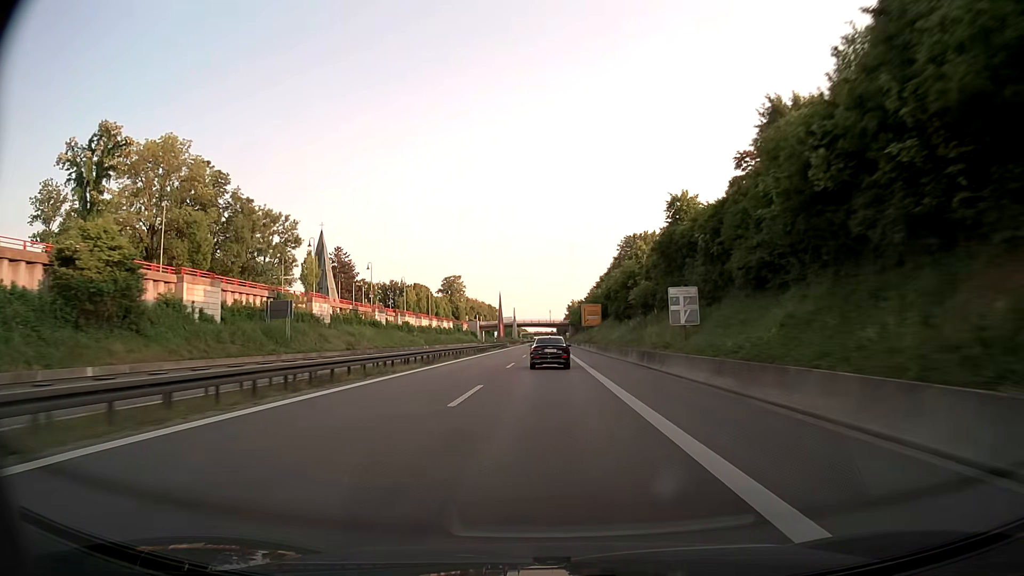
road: trunk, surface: asphalt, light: Day
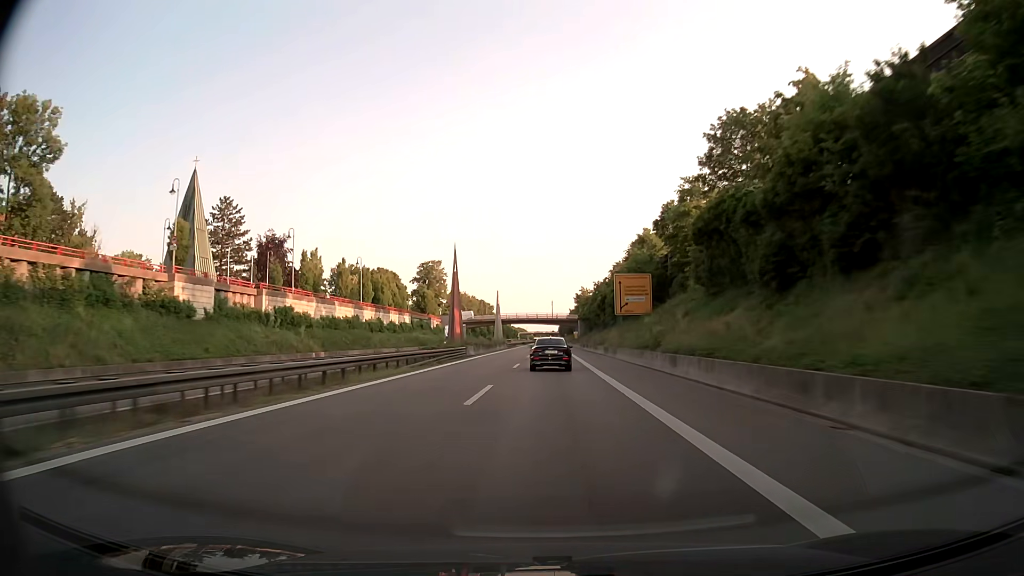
(0.0, +53.6) m; 0°
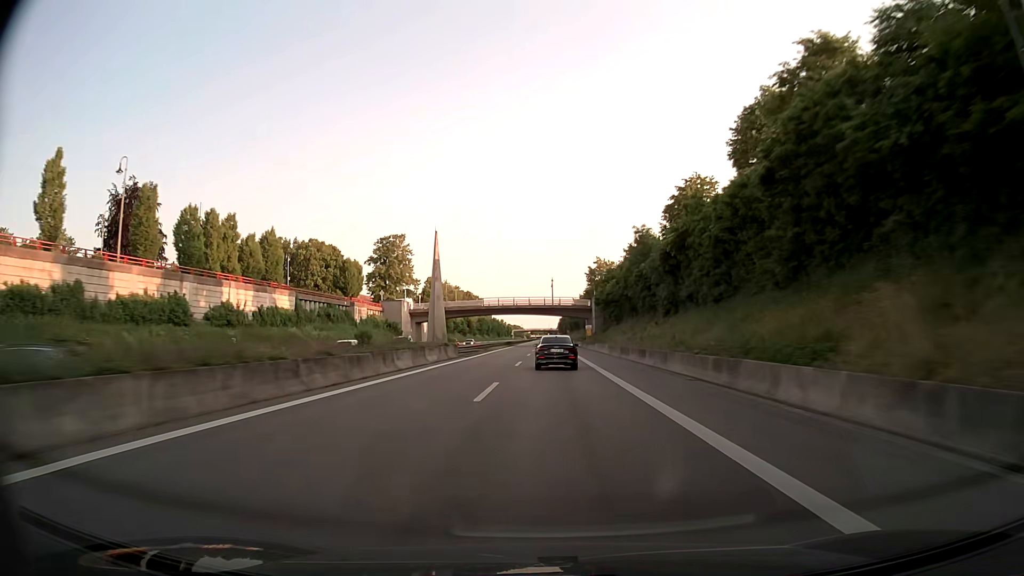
(-0.2, +53.6) m; 0°
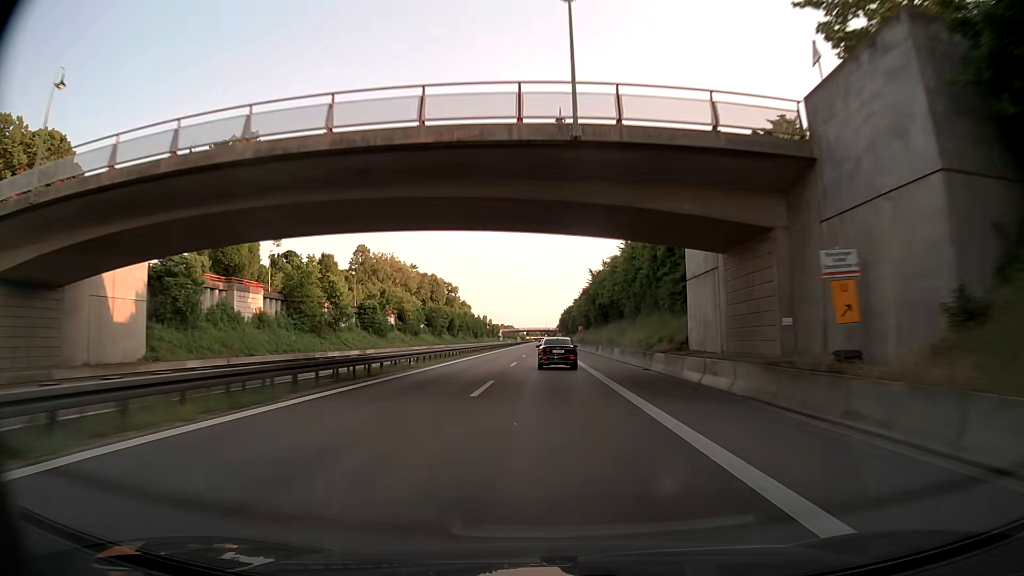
(+0.3, +88.6) m; 0°
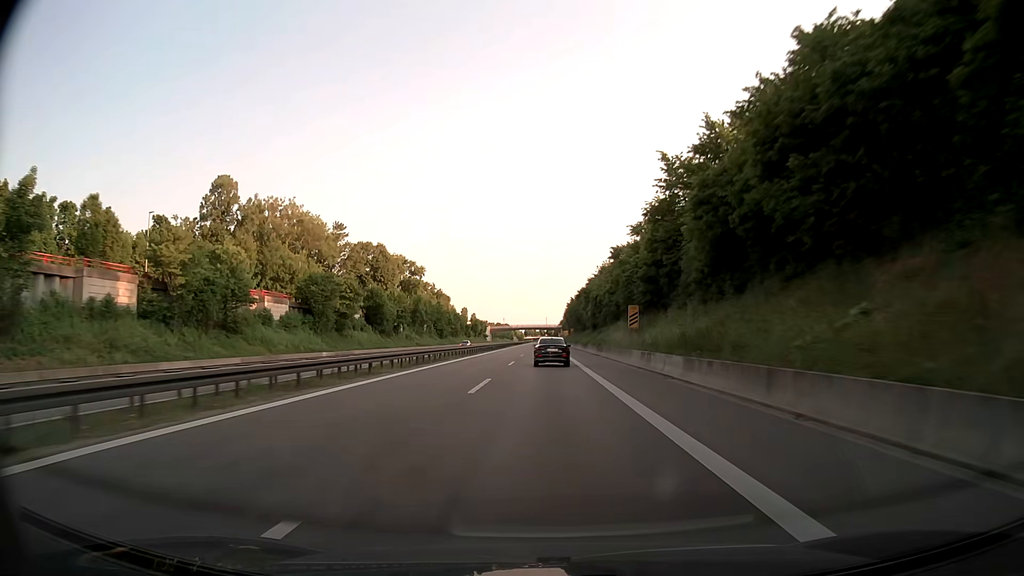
(+0.3, +71.3) m; 0°
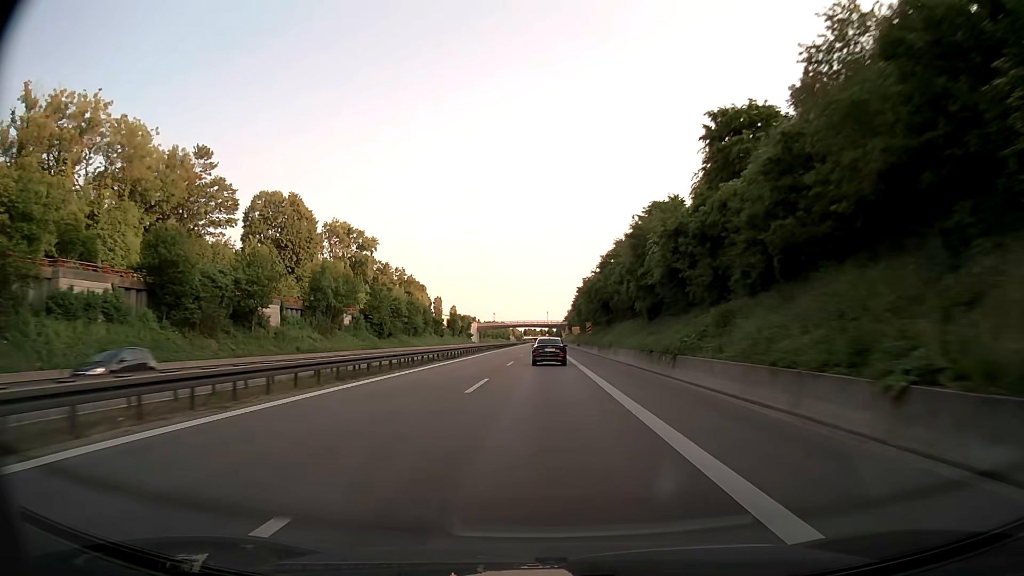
(-0.3, +54.1) m; 0°
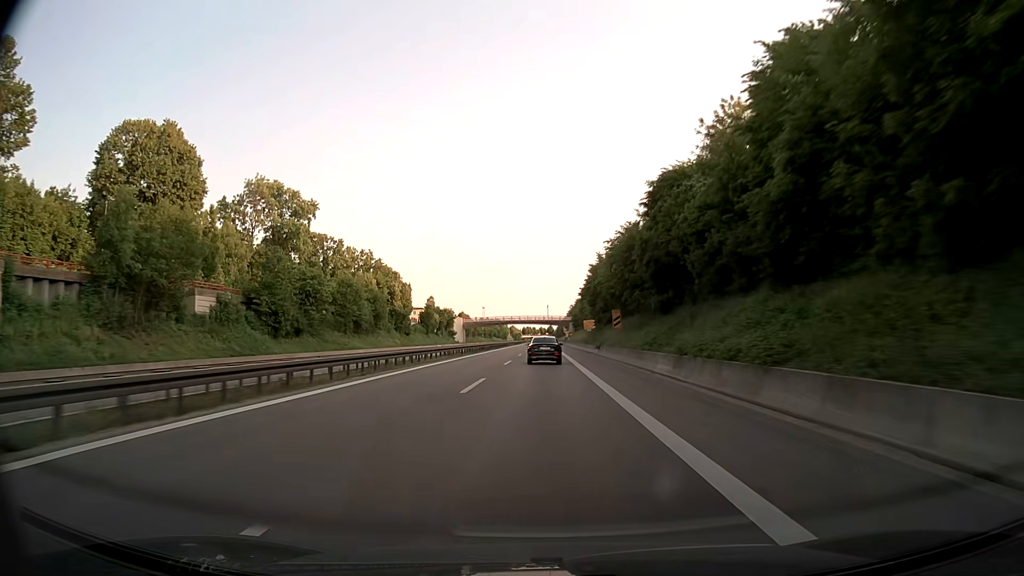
(-0.1, +36.4) m; 0°
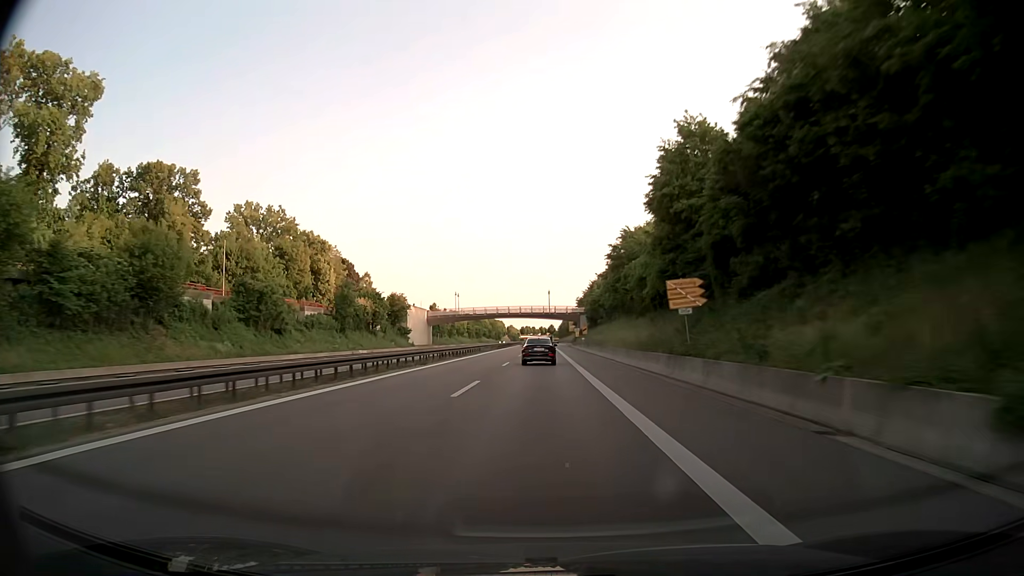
(0.0, +55.0) m; 0°
(0, +10) (0, +20) (0, +30) (0, +40) (0, +50) (0, +60) (0, +70) (0, +80) (0, +90) (0, +100) m
